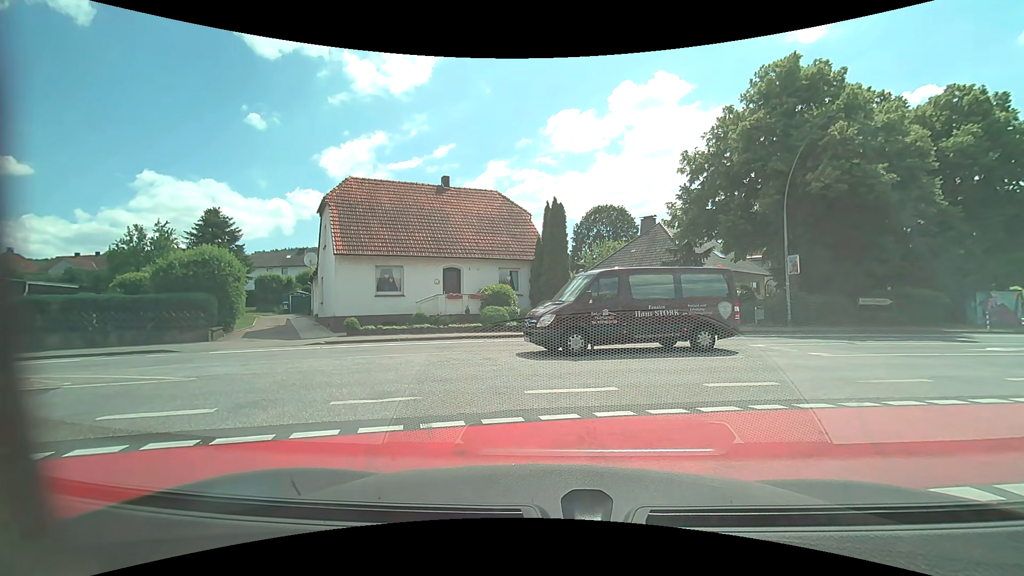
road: unclassified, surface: asphalt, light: Day
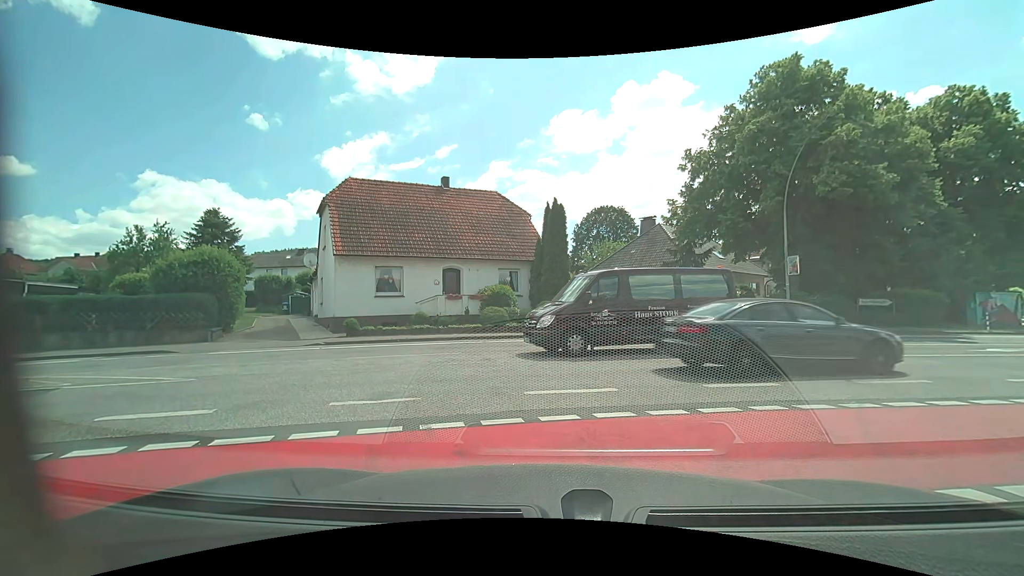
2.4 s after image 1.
(0.0, 0.0) m; 0°
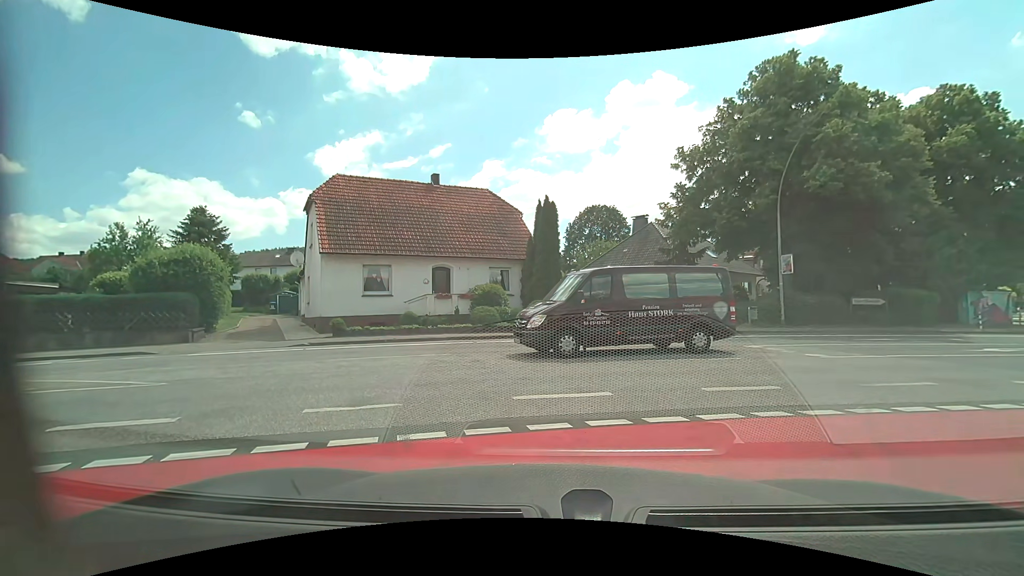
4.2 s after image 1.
(0.0, +0.4) m; 0°
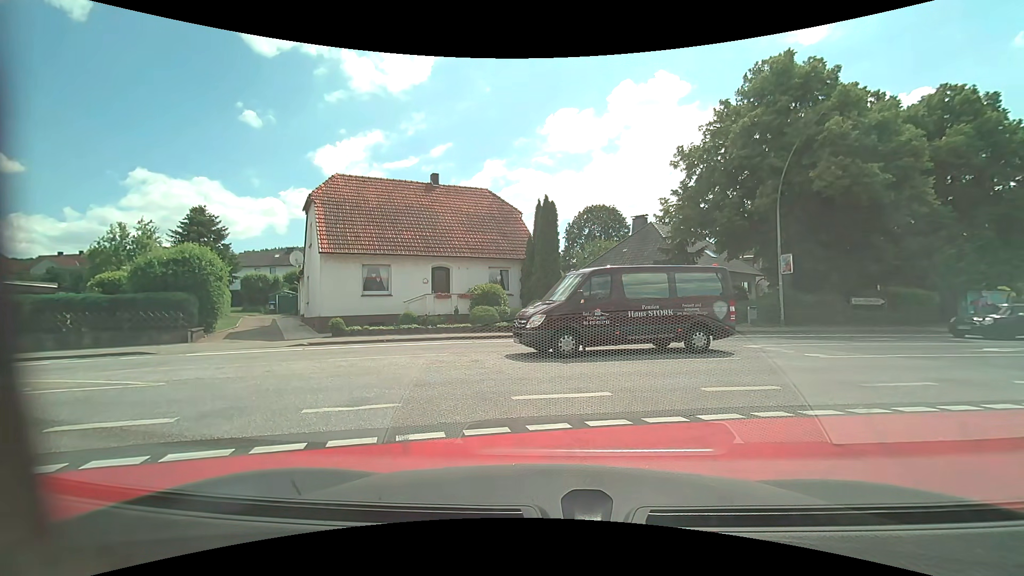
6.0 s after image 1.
(0.0, +0.1) m; 0°
